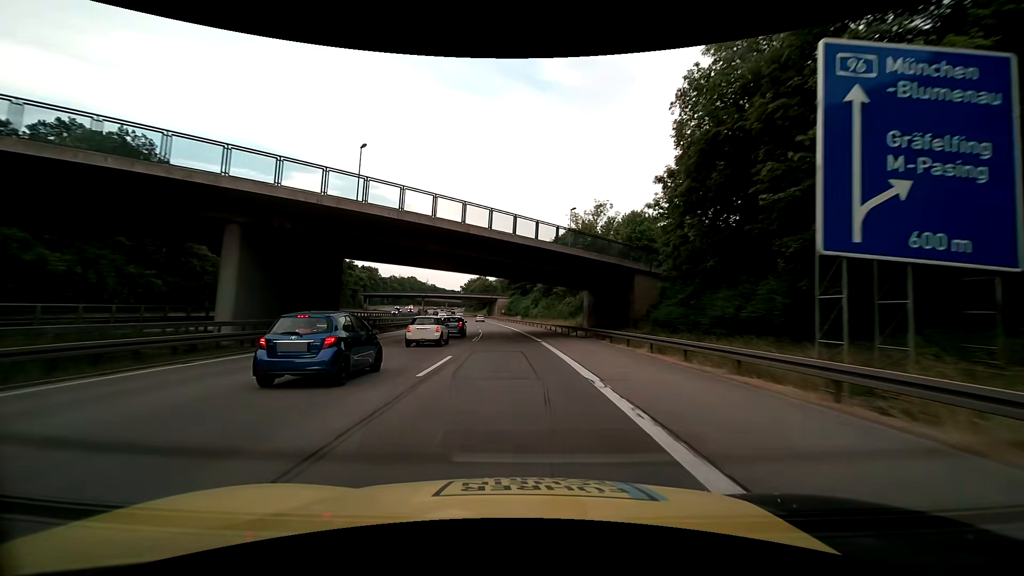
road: motorway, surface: asphalt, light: Day
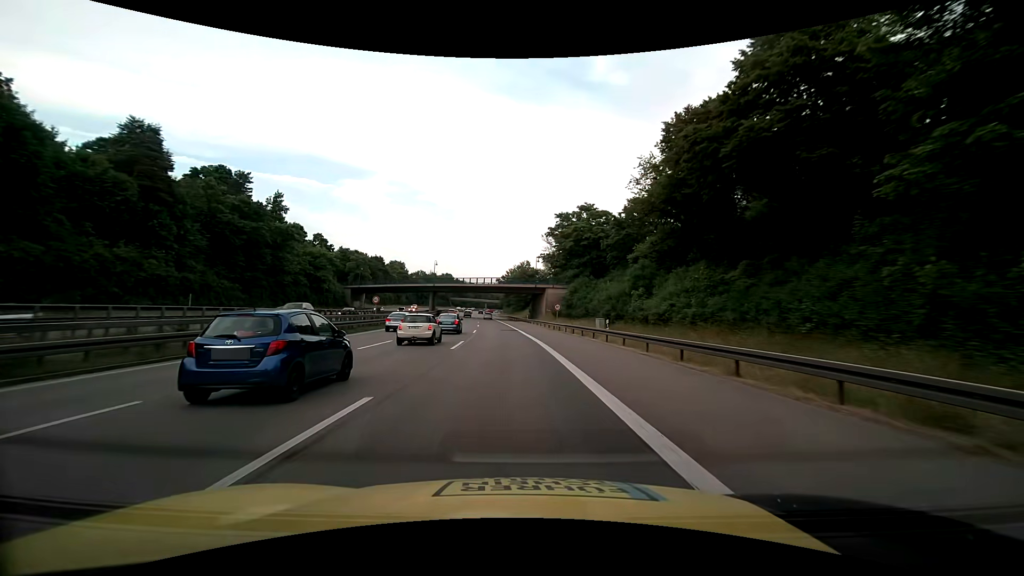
(-2.6, +64.1) m; -6°
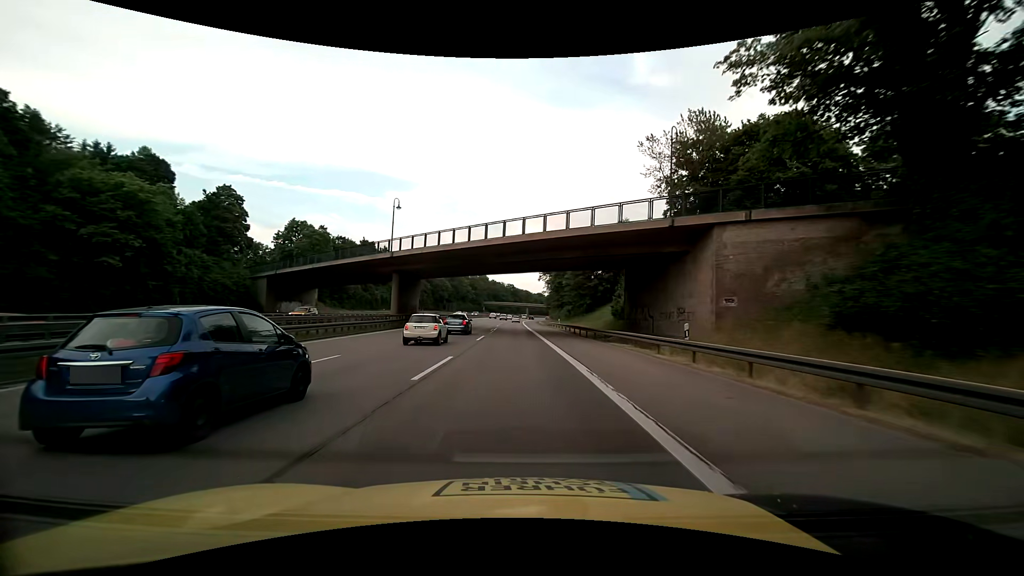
(-2.8, +64.0) m; -5°
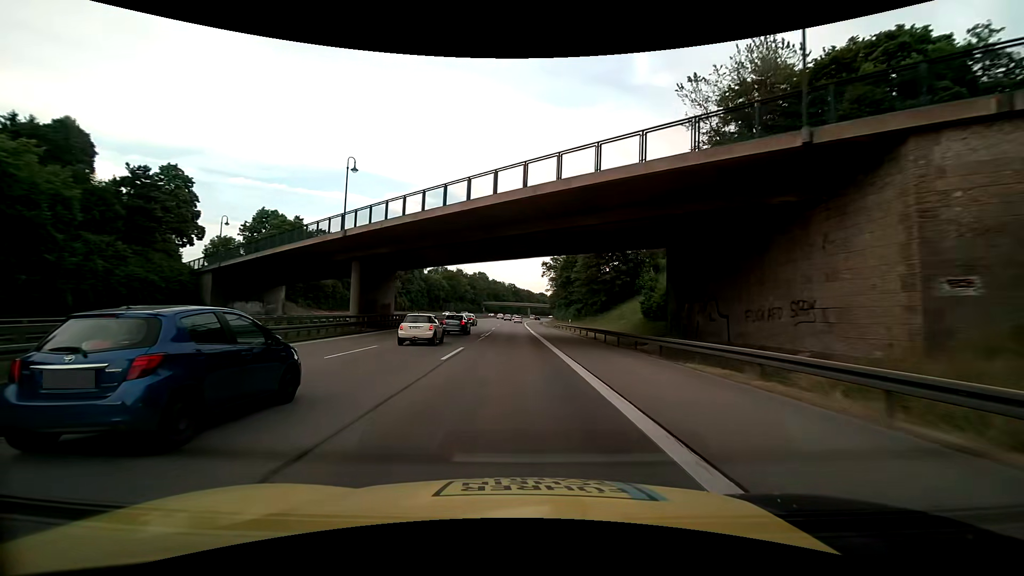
(0.0, +12.8) m; 0°
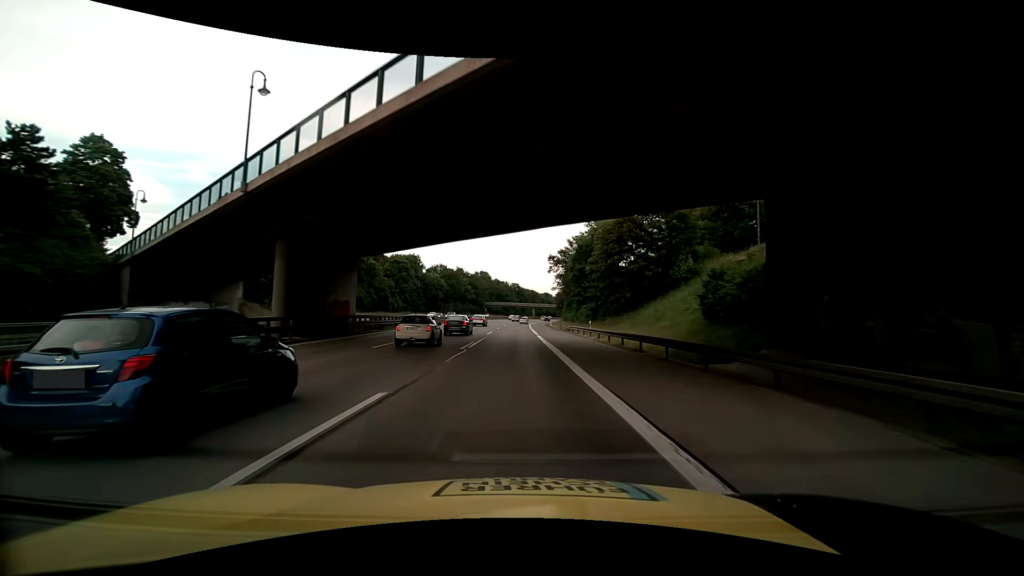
(0.0, +12.8) m; 0°
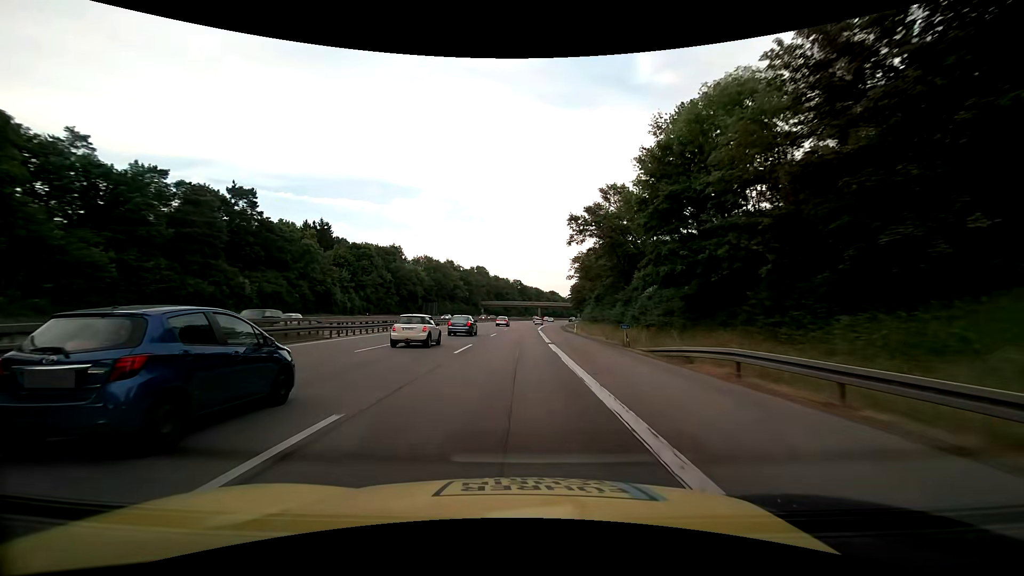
(-0.6, +38.5) m; 0°
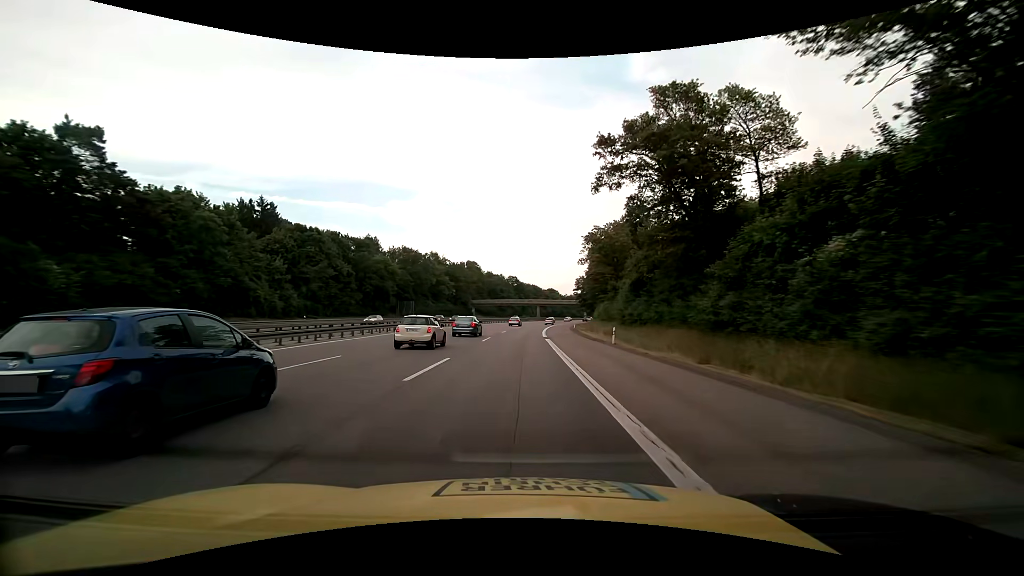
(0.0, +25.7) m; 0°
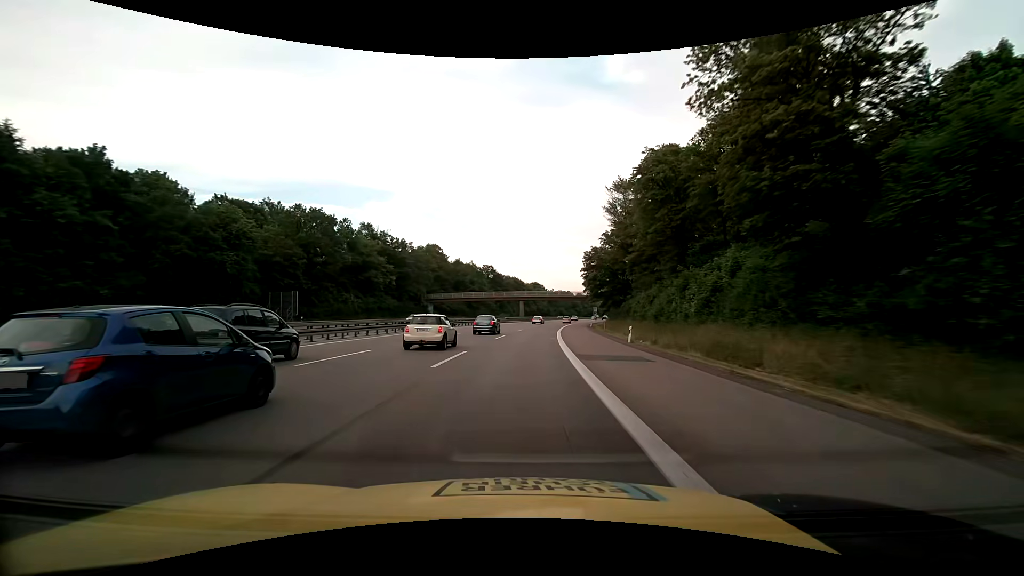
(+0.9, +51.3) m; +2°
(0, +10) (0, +20) (+1, +30) (+1, +40) (+2, +50) (+3, +60) (+4, +70) (+5, +80) (+6, +90) (+7, +100) m
